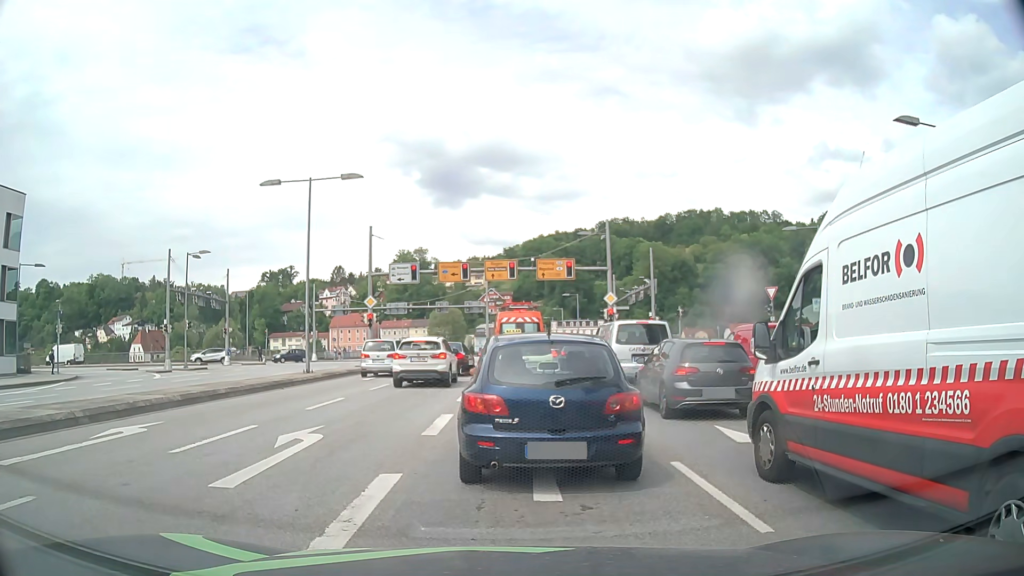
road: primary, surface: asphalt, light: Day
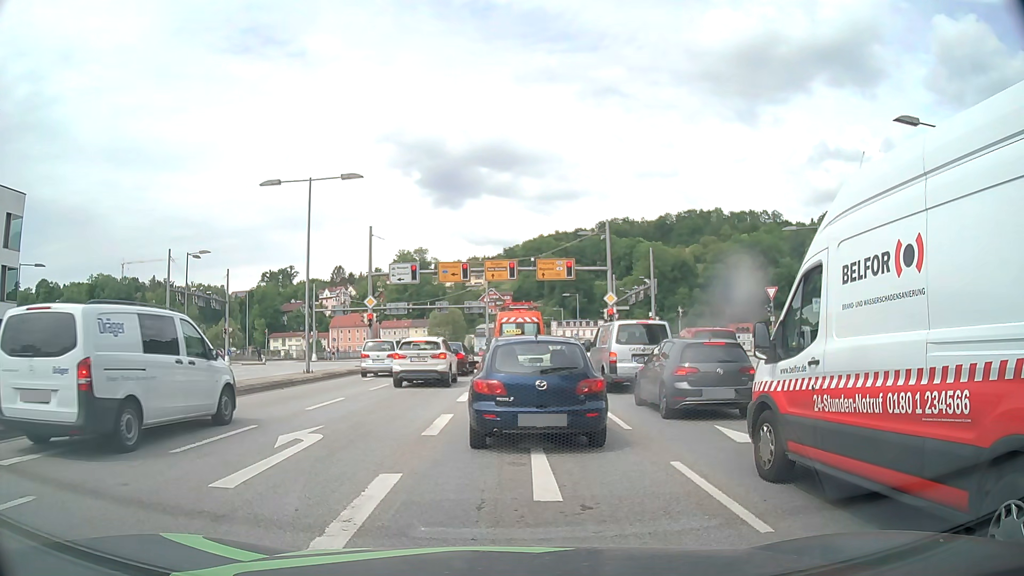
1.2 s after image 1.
(0.0, 0.0) m; 0°
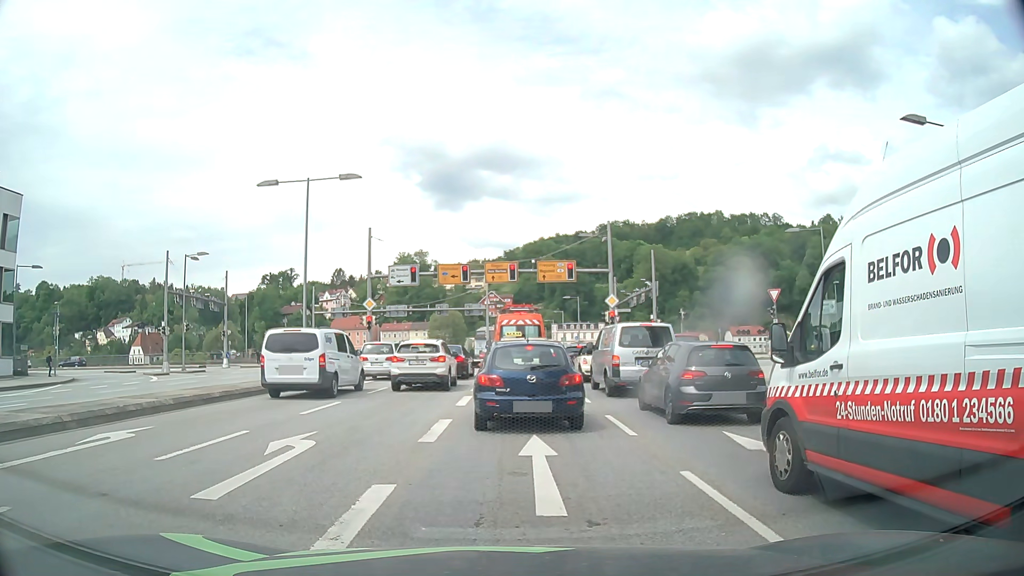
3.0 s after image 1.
(0.0, +0.4) m; 0°
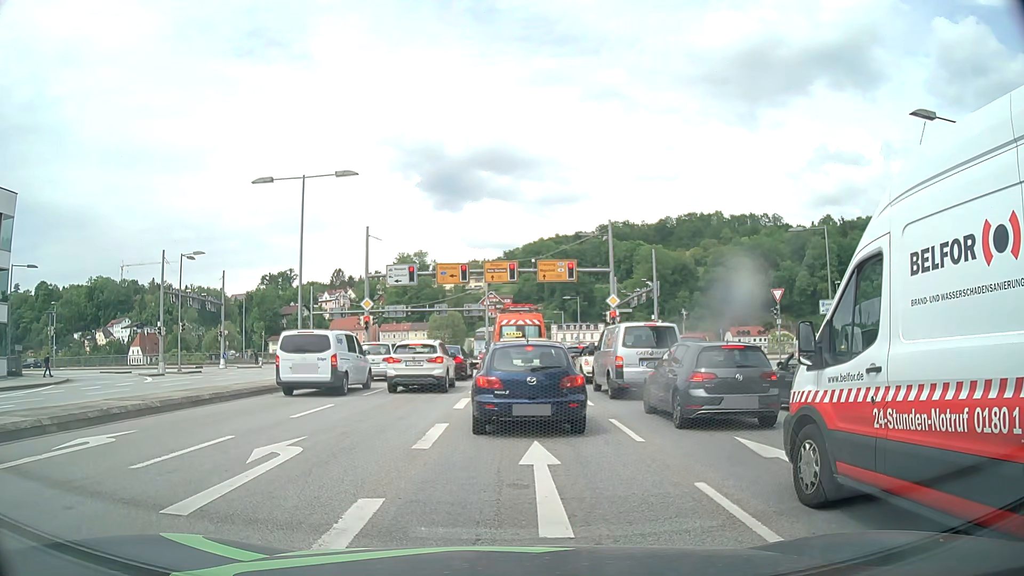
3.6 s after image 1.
(0.0, +0.6) m; 0°
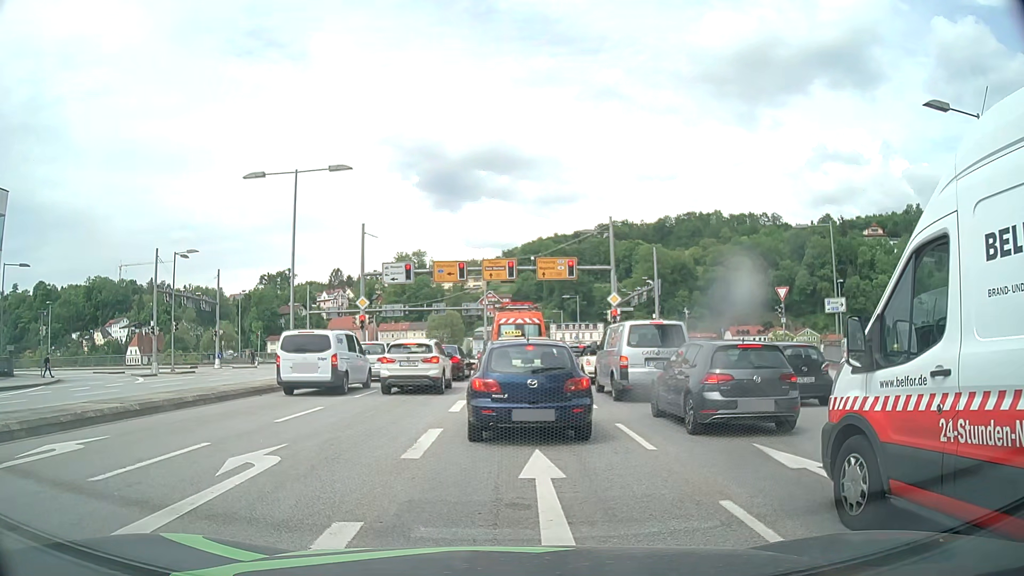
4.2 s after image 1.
(0.0, +0.9) m; +2°
(0, +10) (0, +20) (0, +30) (+1, +40) (+1, +50) (+1, +60) (+1, +70) (+1, +80) (+1, +90) (+1, +100) m
